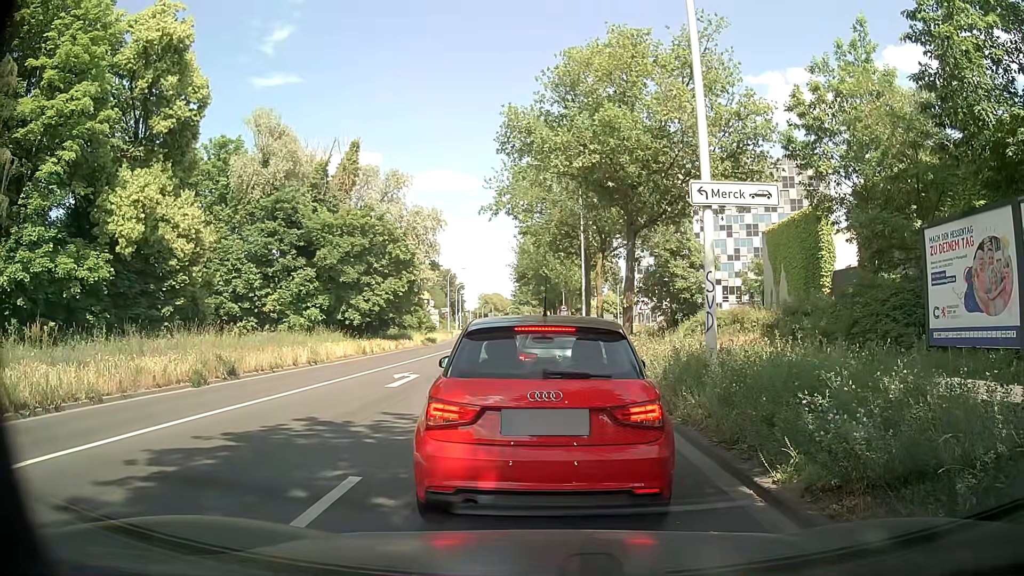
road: secondary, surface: asphalt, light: Day
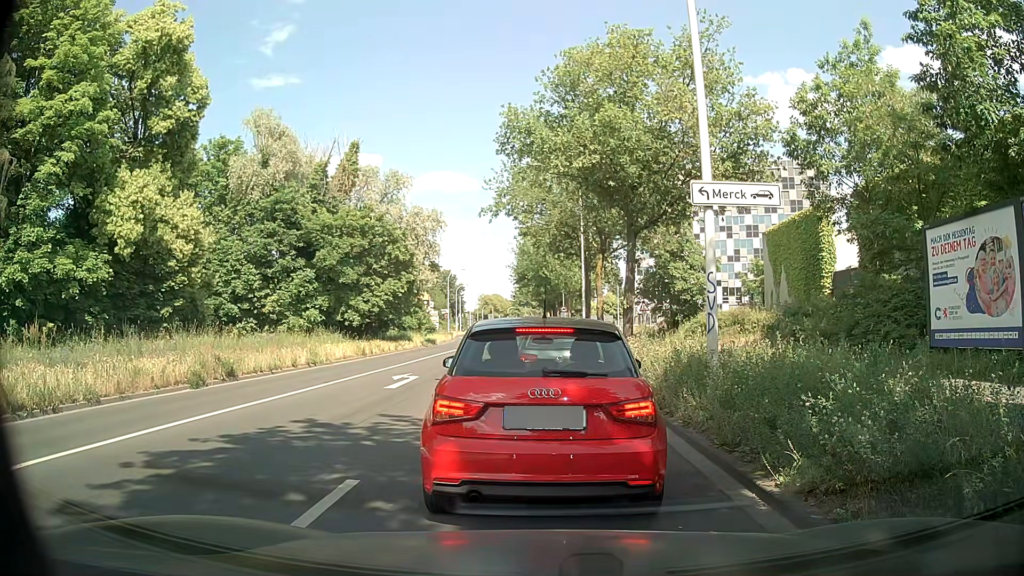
(0.0, +0.2) m; 0°
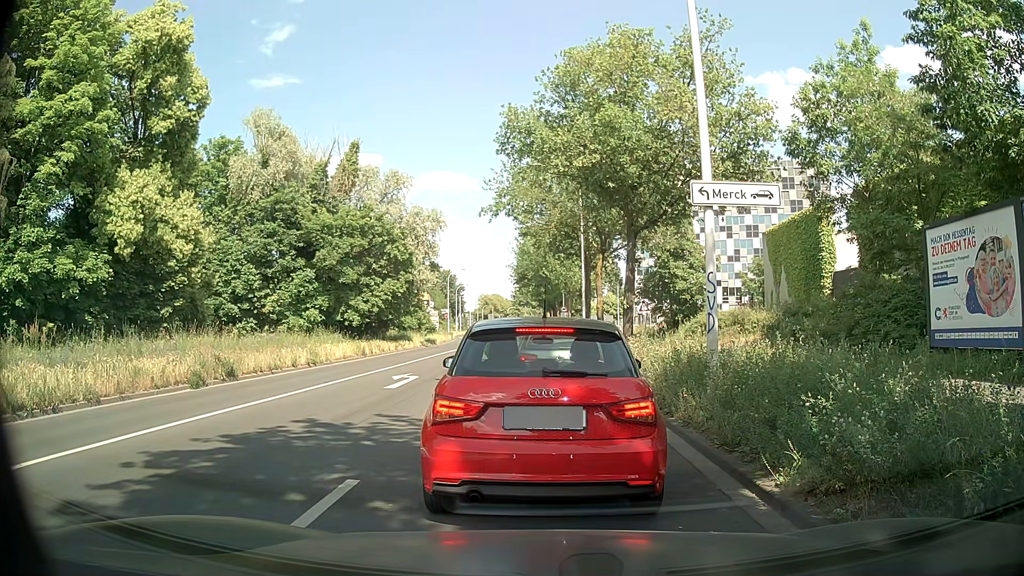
(0.0, 0.0) m; 0°
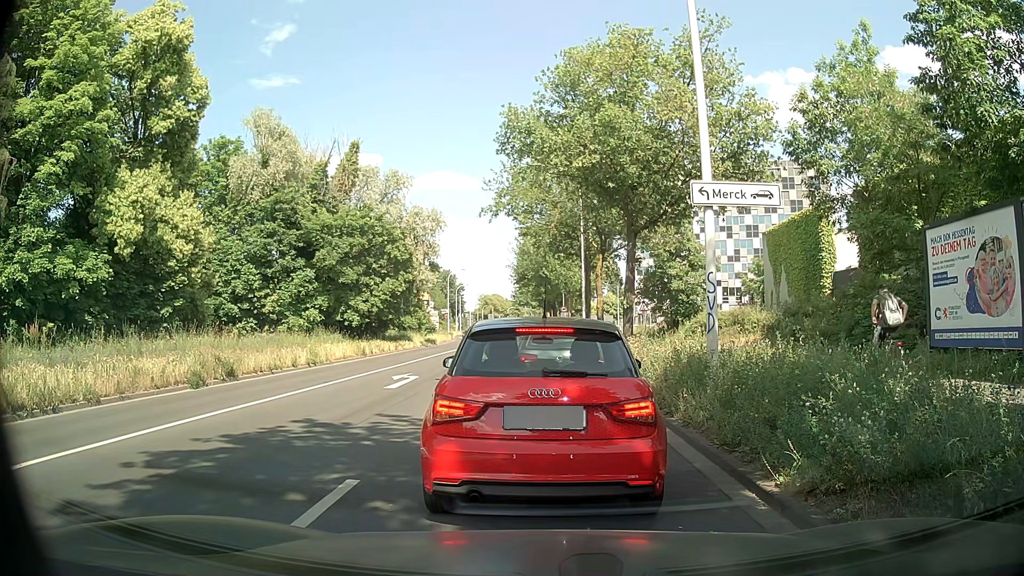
(0.0, 0.0) m; 0°
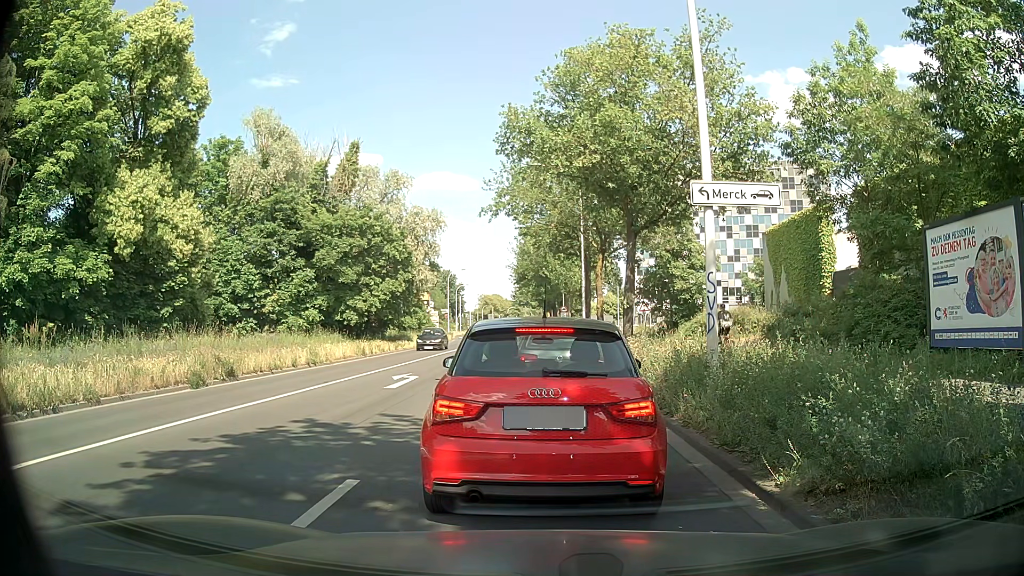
(0.0, 0.0) m; 0°
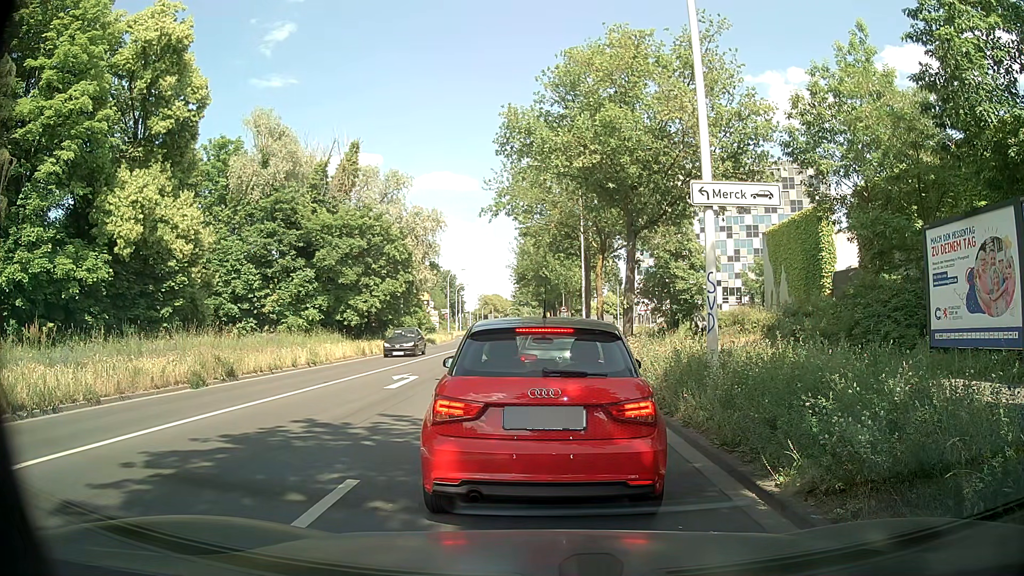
(0.0, 0.0) m; 0°
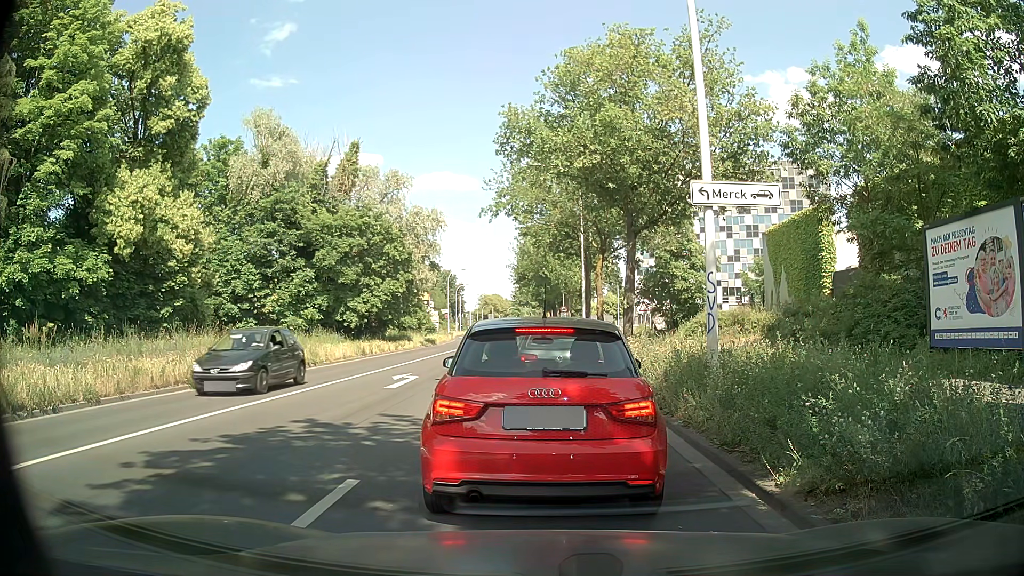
(0.0, 0.0) m; 0°
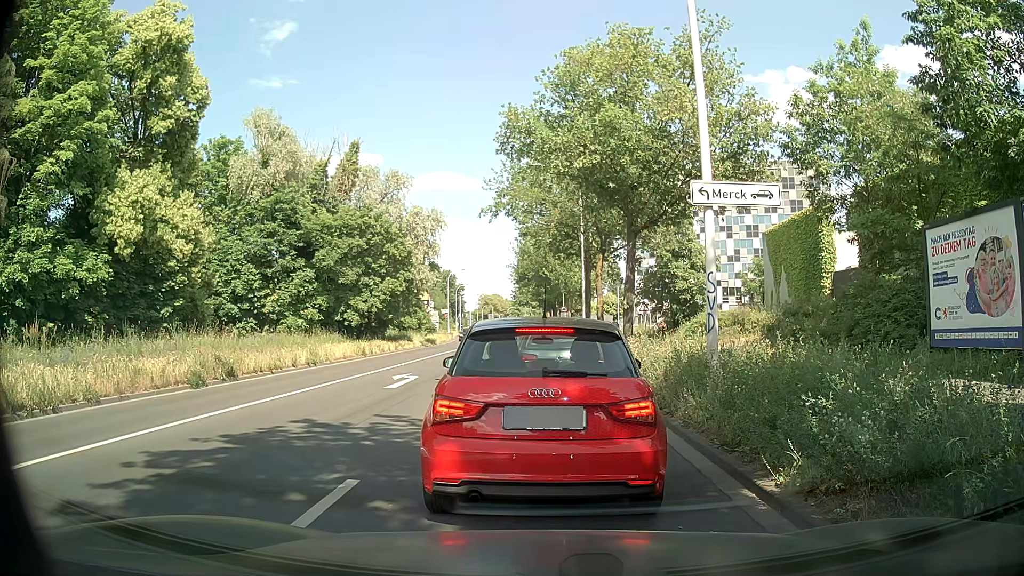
(0.0, 0.0) m; 0°
